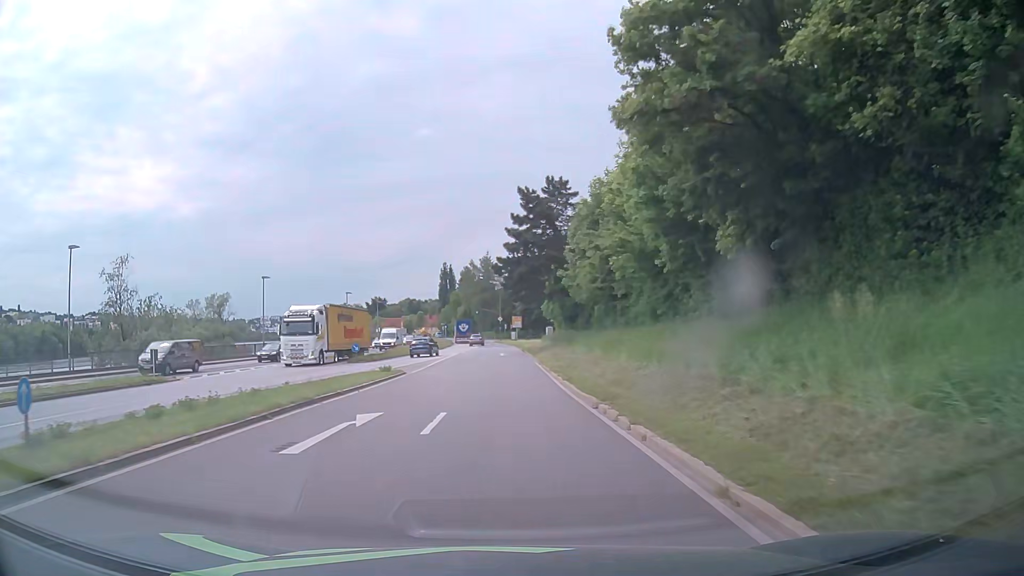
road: primary_link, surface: asphalt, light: Day
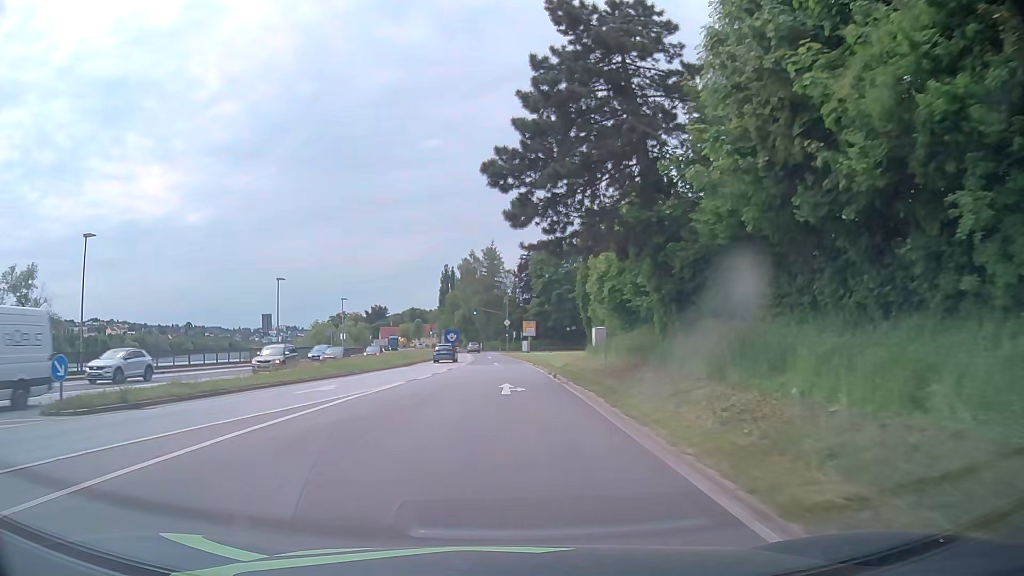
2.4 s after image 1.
(-0.1, +32.9) m; -1°
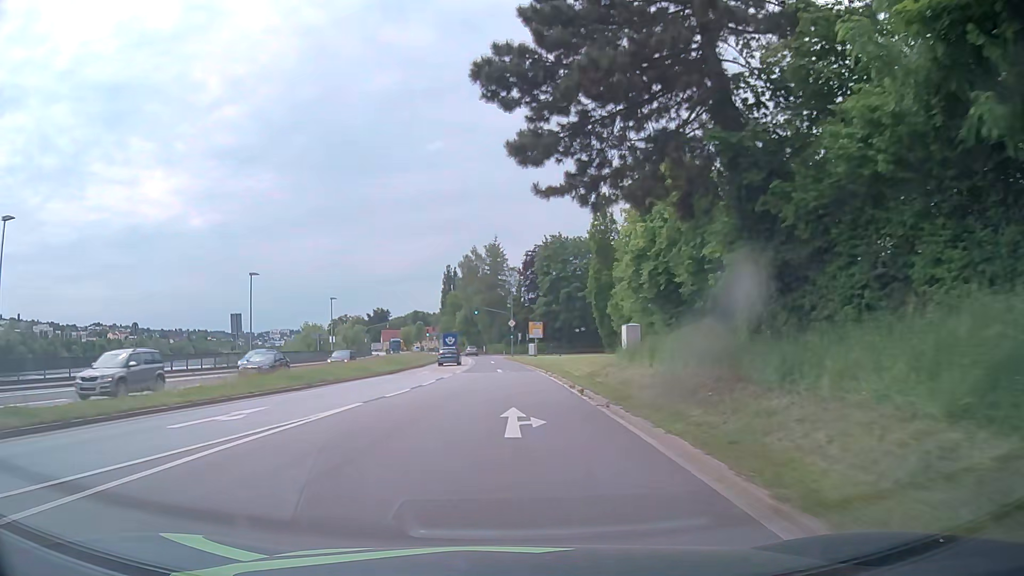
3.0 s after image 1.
(0.0, +8.2) m; 0°
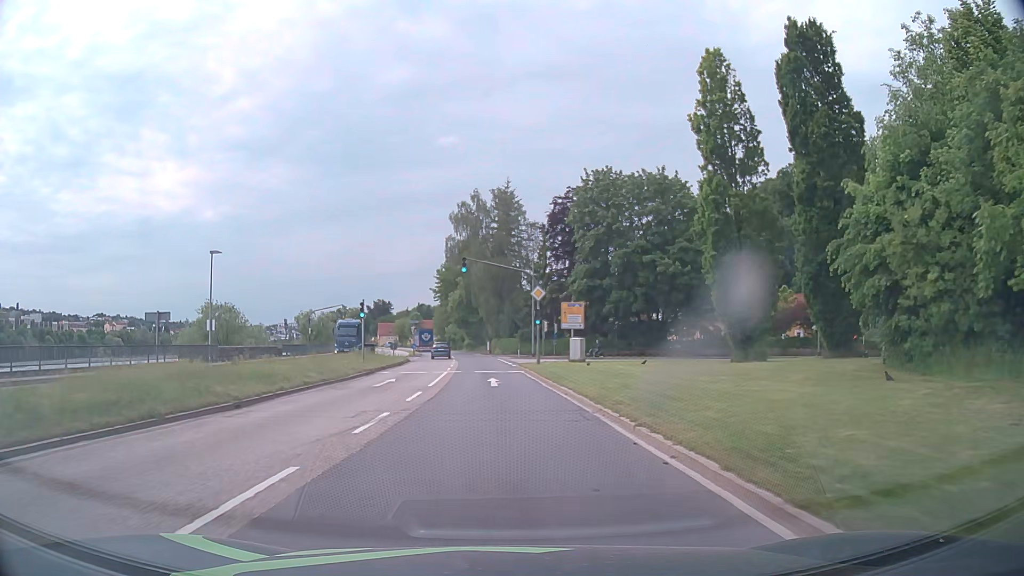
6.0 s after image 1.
(-0.6, +39.4) m; -1°
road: primary
(0, +10) (0, +20) (-1, +30) (-1, +40) (+2, +49) (+11, +53) (+21, +52) (+31, +51) (+39, +56) (+45, +64) m
